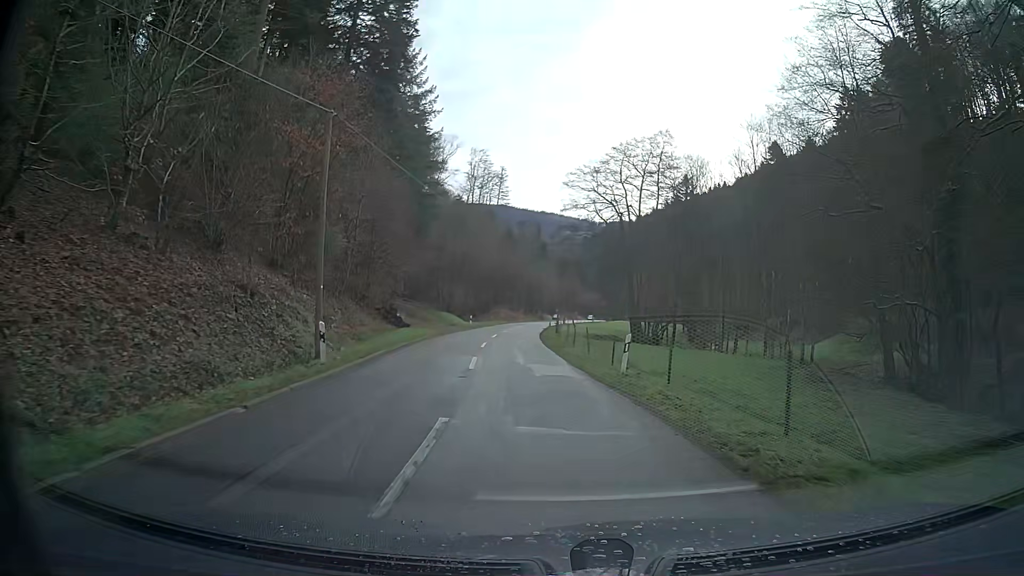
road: tertiary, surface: asphalt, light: Day
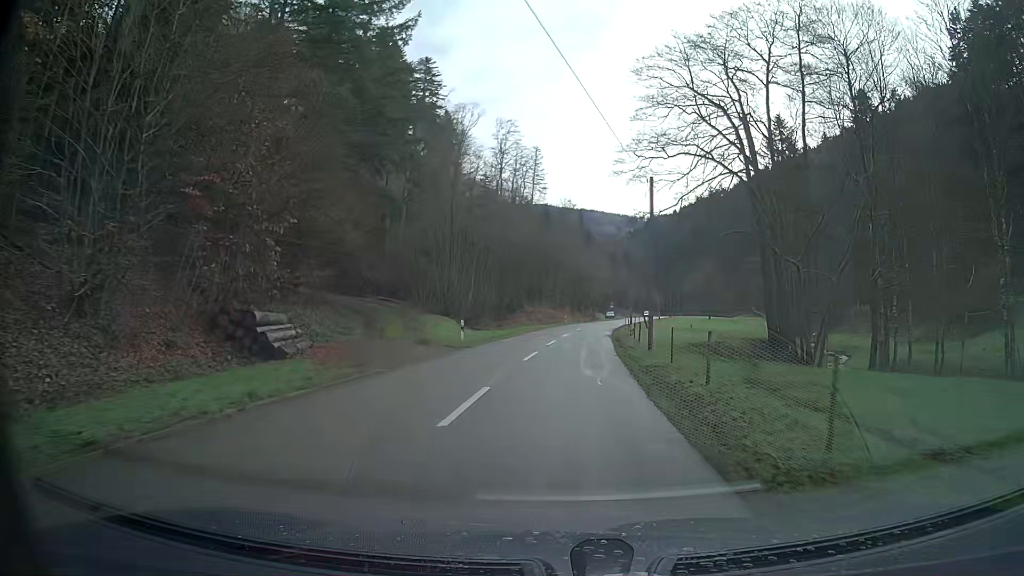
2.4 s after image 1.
(-1.1, +31.3) m; -2°
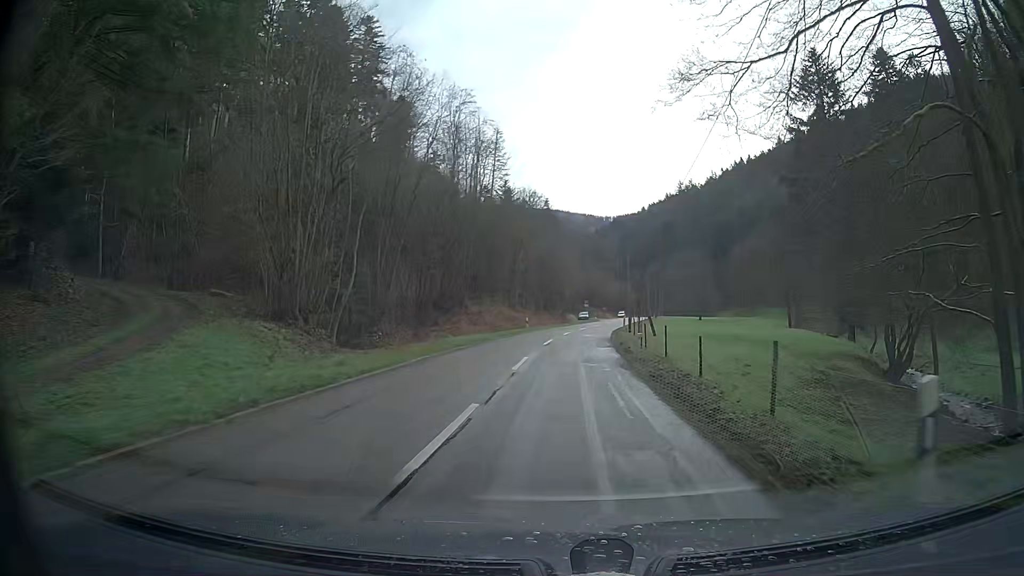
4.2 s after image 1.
(+0.5, +23.4) m; +2°
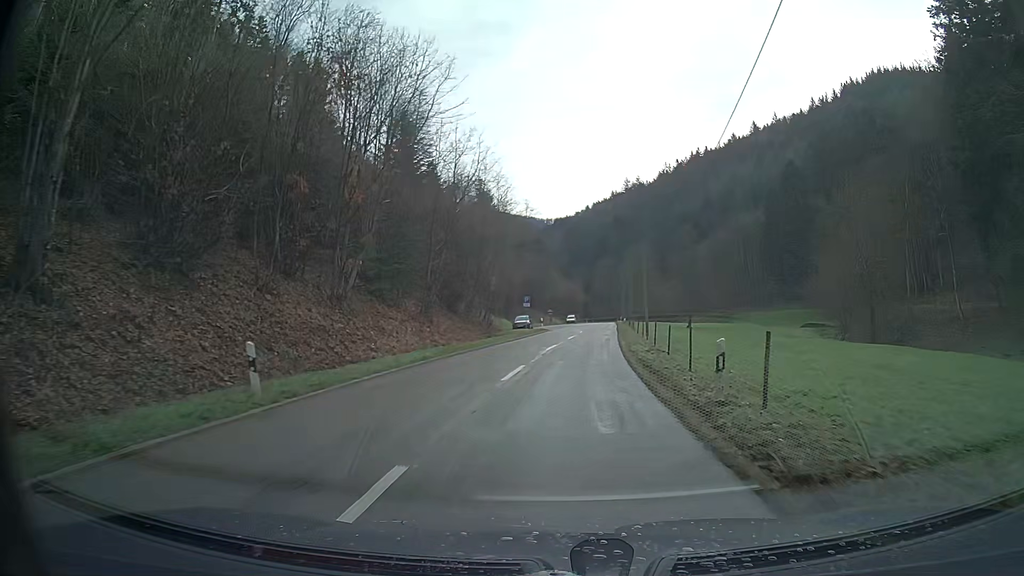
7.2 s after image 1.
(+1.7, +38.8) m; +6°
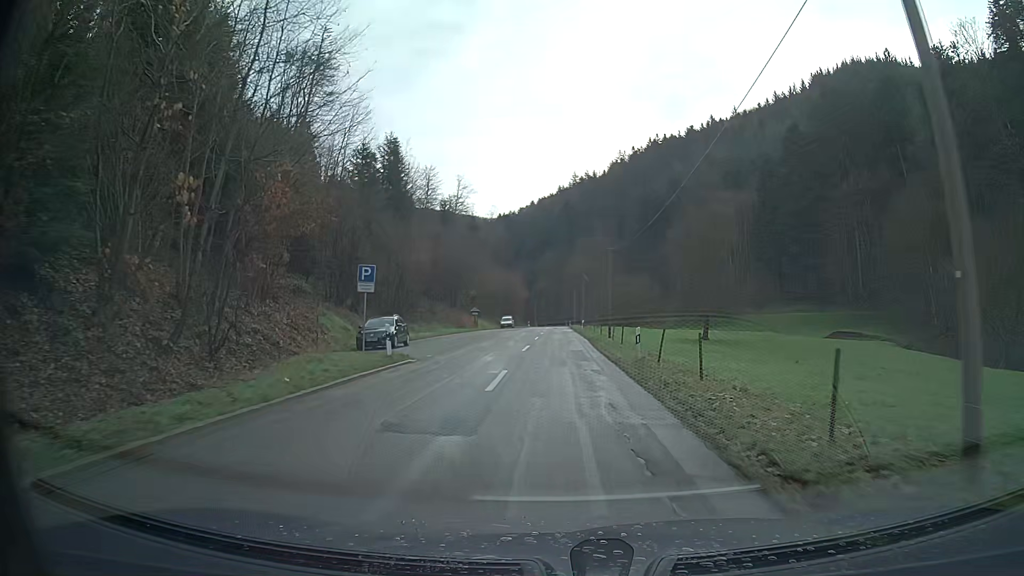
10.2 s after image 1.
(+1.7, +38.4) m; +4°
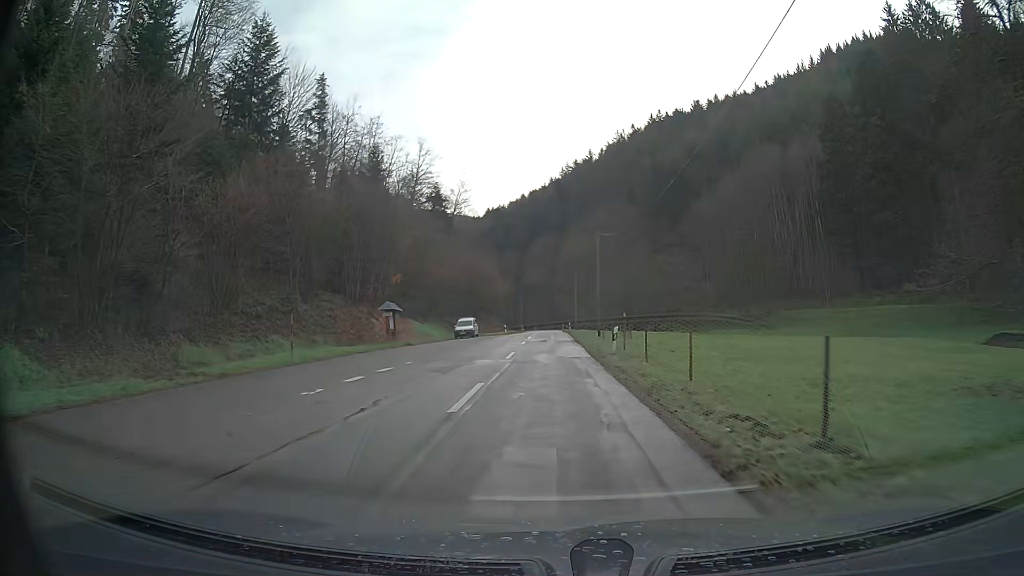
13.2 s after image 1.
(+0.3, +40.6) m; 0°
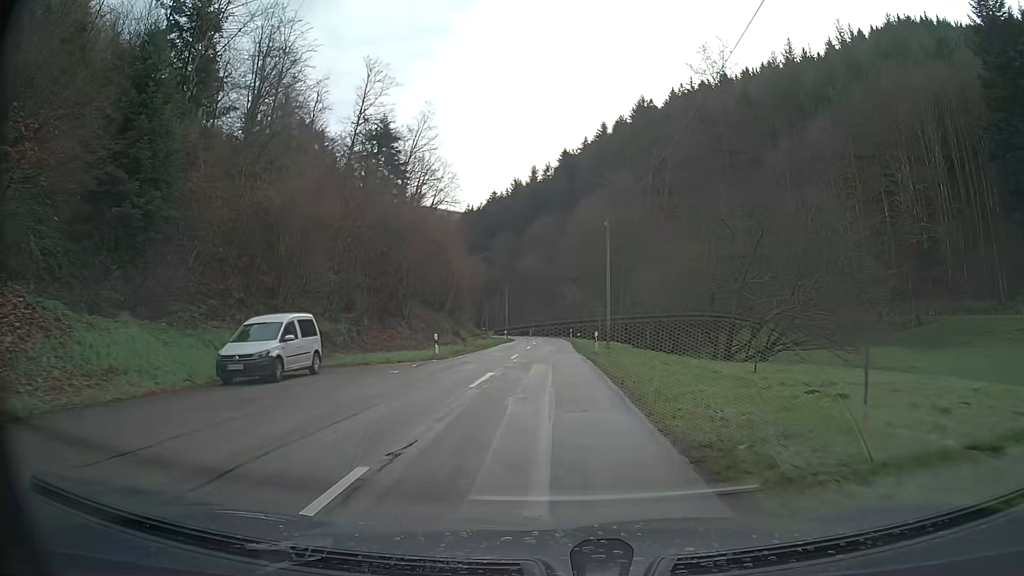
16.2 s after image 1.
(-0.2, +44.0) m; -1°
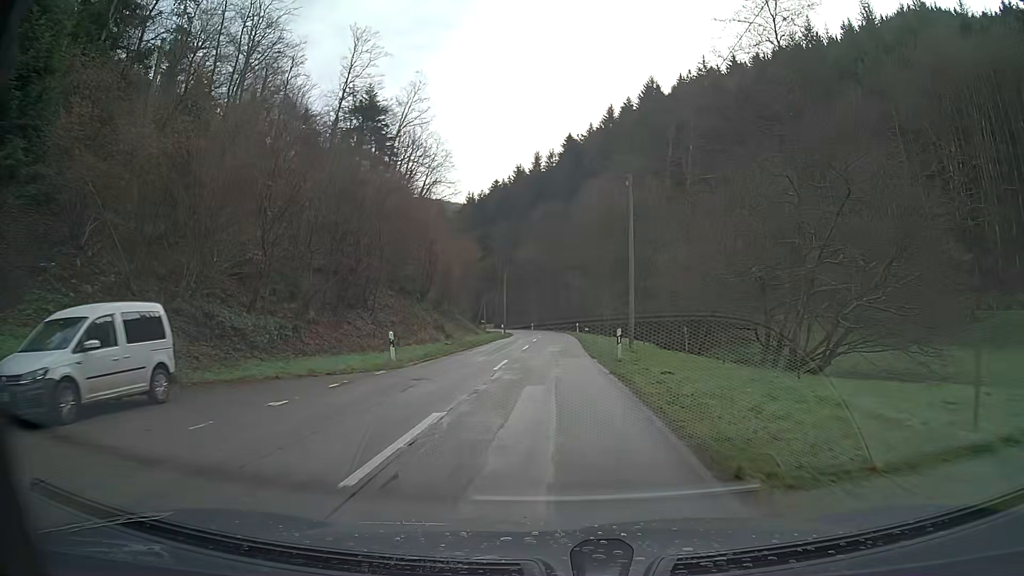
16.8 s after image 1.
(0.0, +8.8) m; 0°
